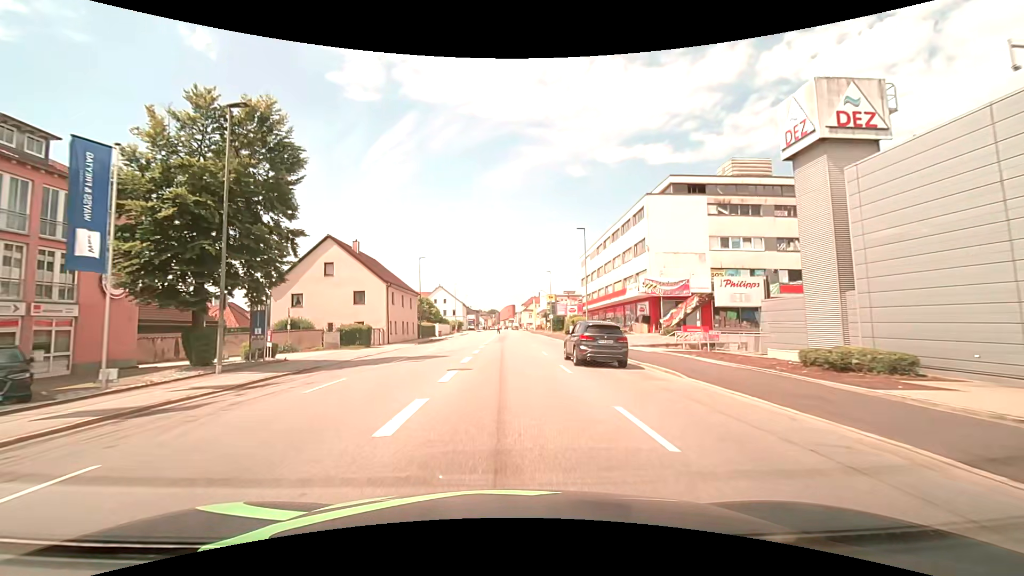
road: tertiary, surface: asphalt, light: Day
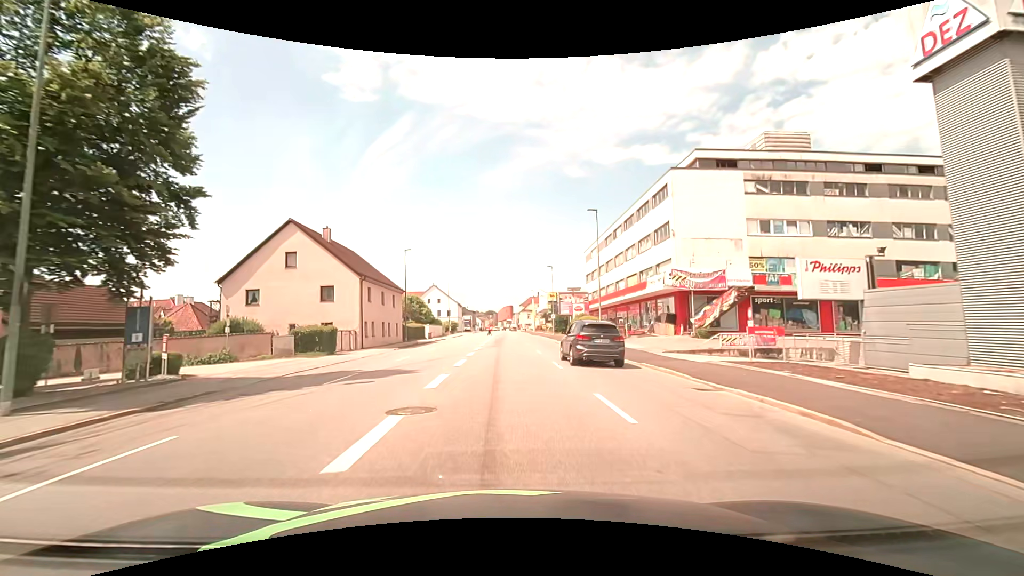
(0.0, +7.5) m; 0°
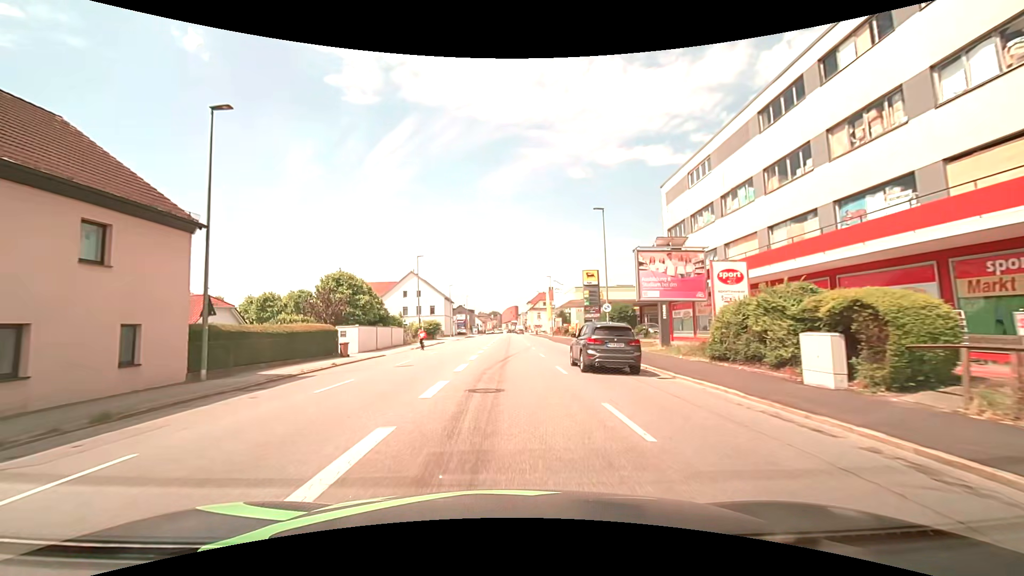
(-0.1, +37.1) m; 0°
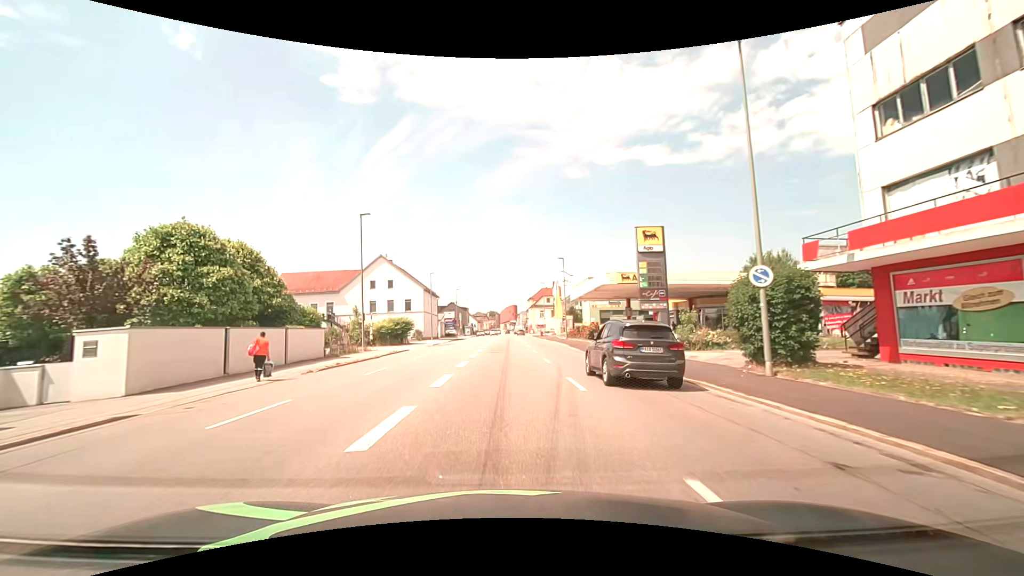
(0.0, +22.3) m; 0°
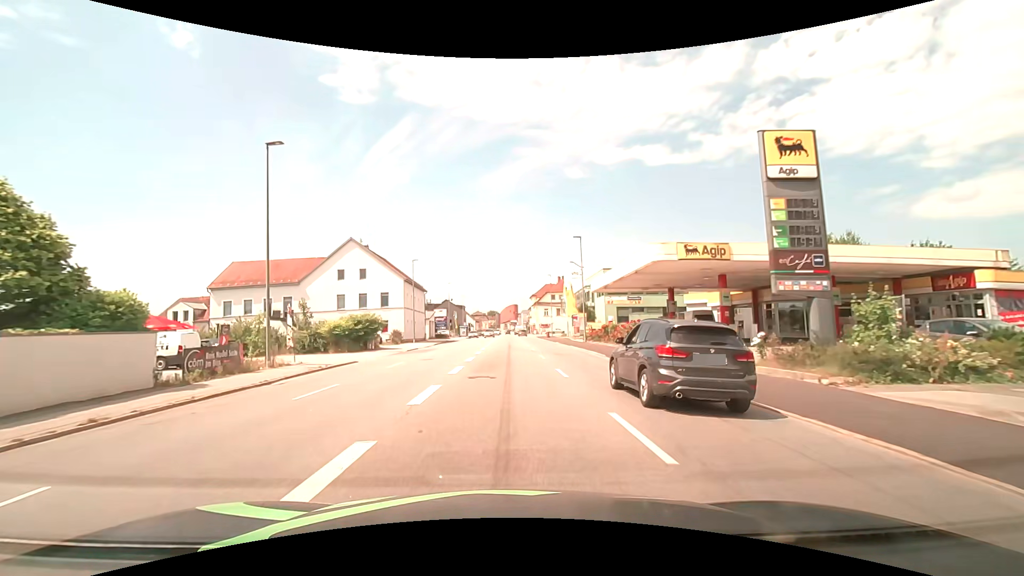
(0.0, +14.7) m; 0°
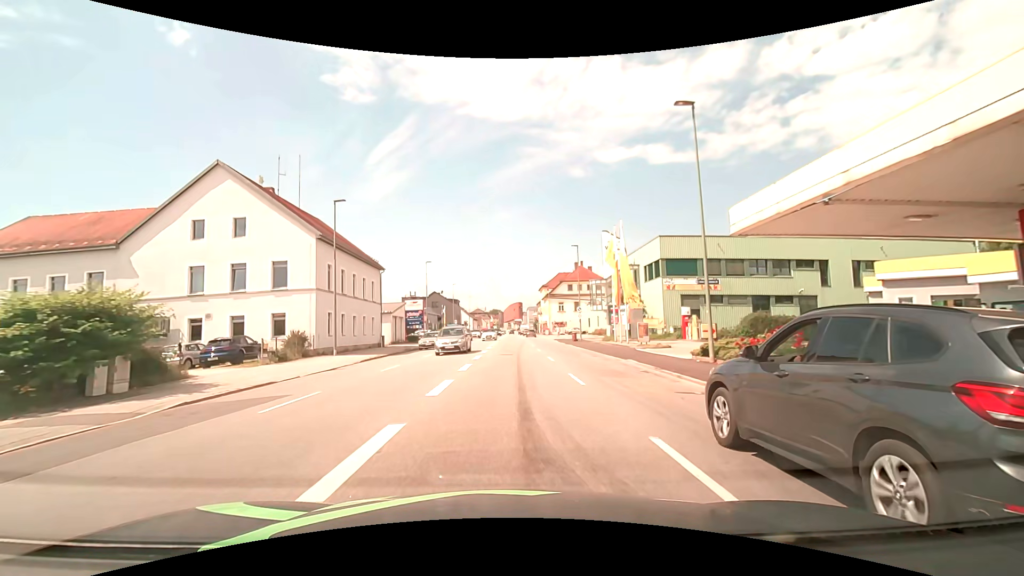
(-0.2, +29.0) m; -1°
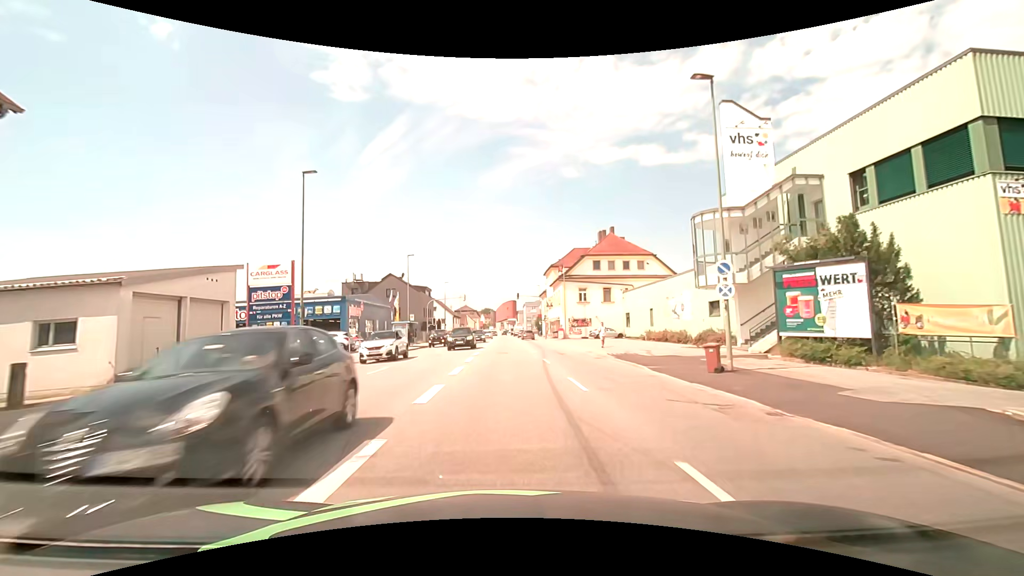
(+0.3, +37.2) m; +1°
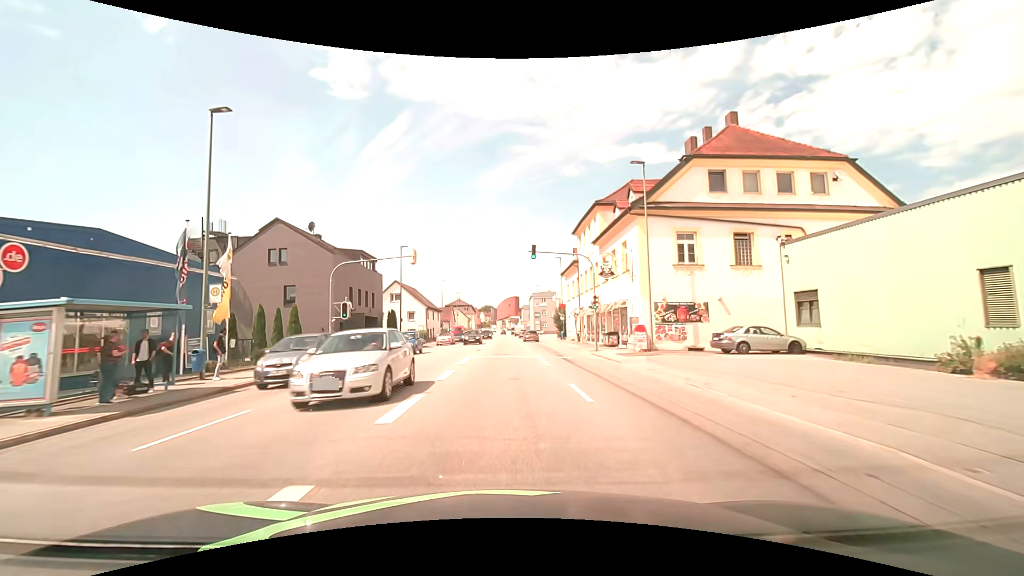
(-0.2, +37.8) m; 0°
(0, +10) (0, +20) (0, +30) (0, +40) (0, +50) (0, +60) (0, +70) (0, +80) (0, +90) (-1, +100) m
